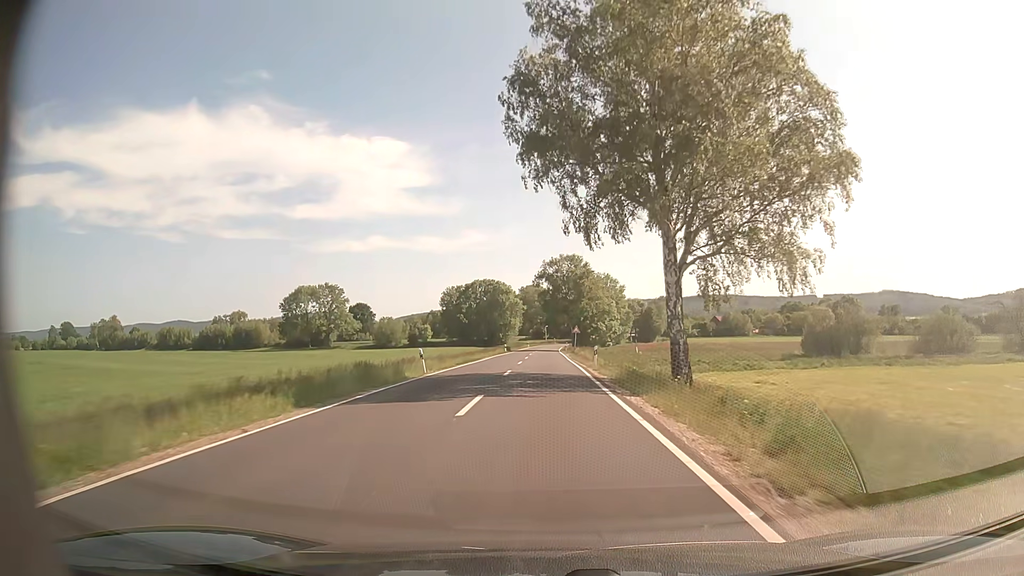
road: secondary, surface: asphalt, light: Day
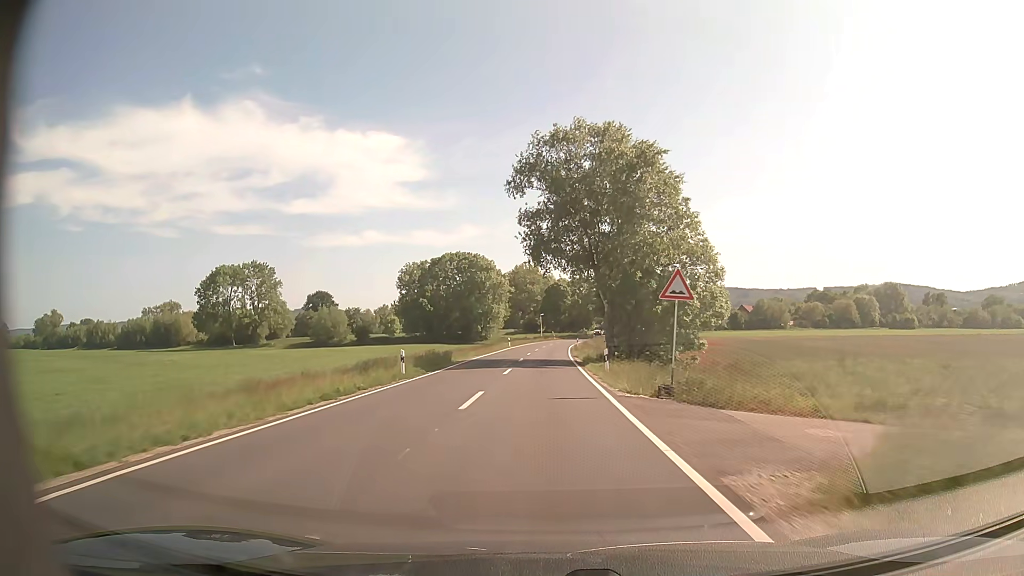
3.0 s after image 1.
(+0.1, +59.0) m; 0°
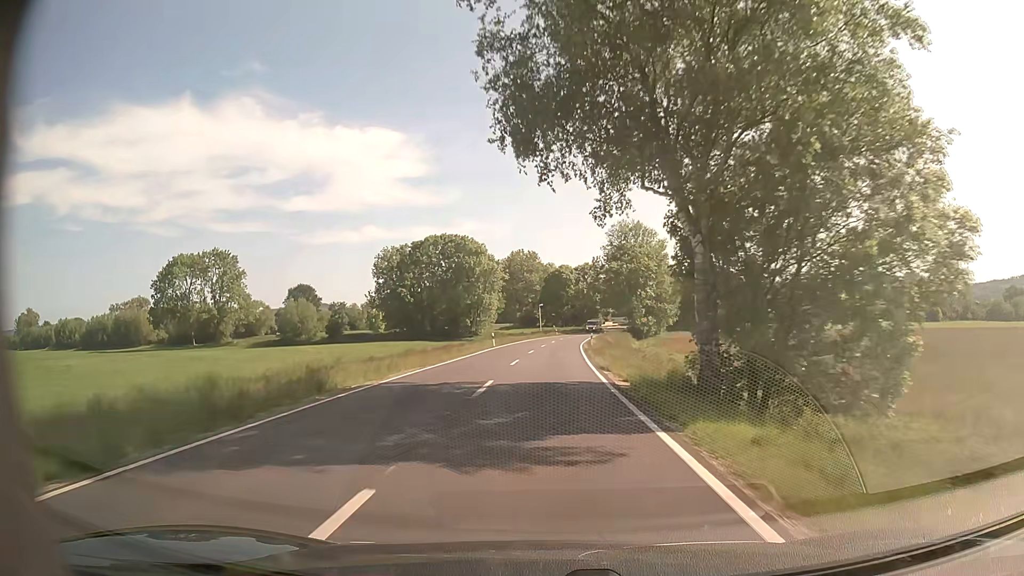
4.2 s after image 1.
(0.0, +22.9) m; 0°
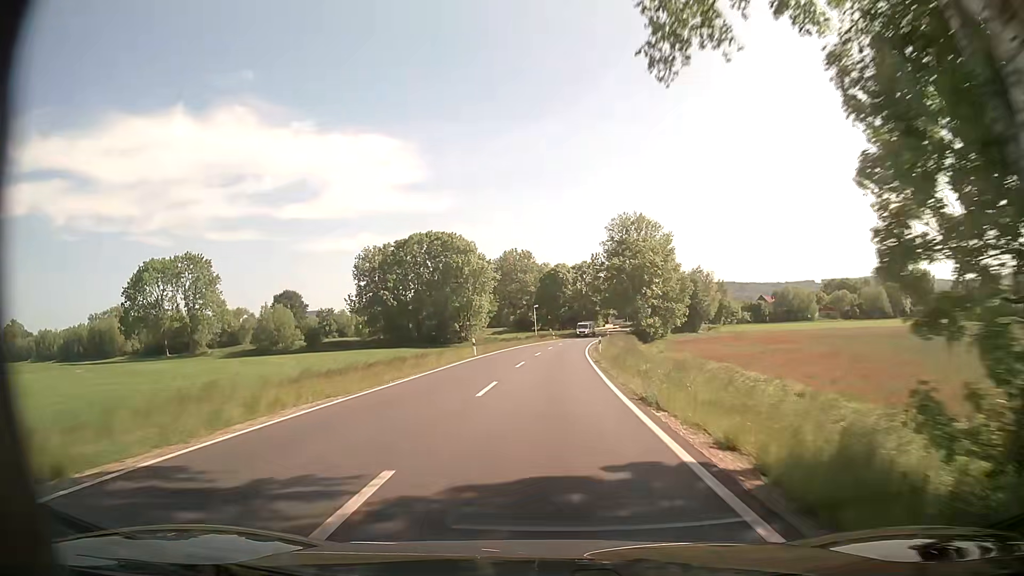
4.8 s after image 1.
(0.0, +11.4) m; 0°
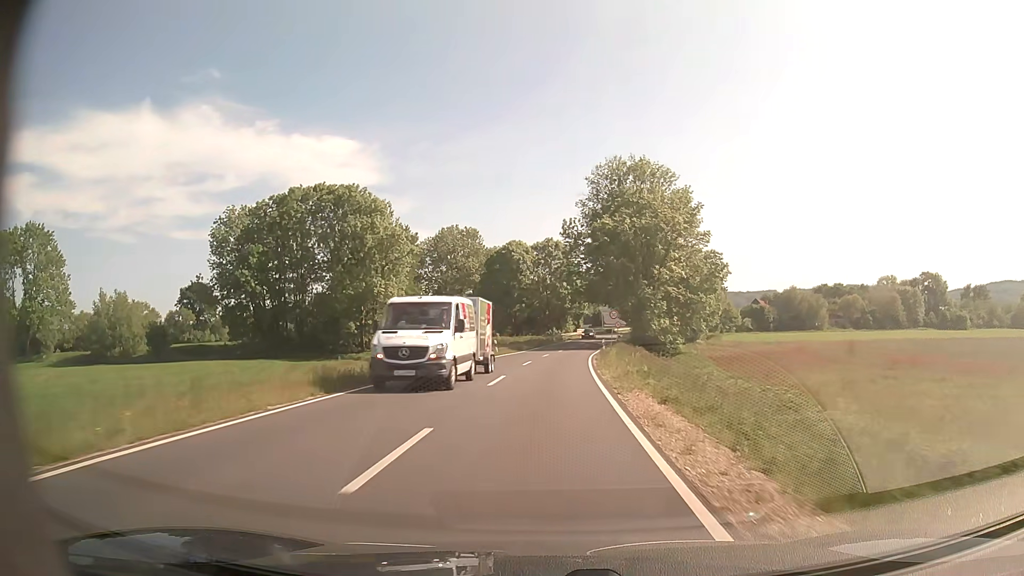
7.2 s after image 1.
(+1.2, +44.8) m; +3°
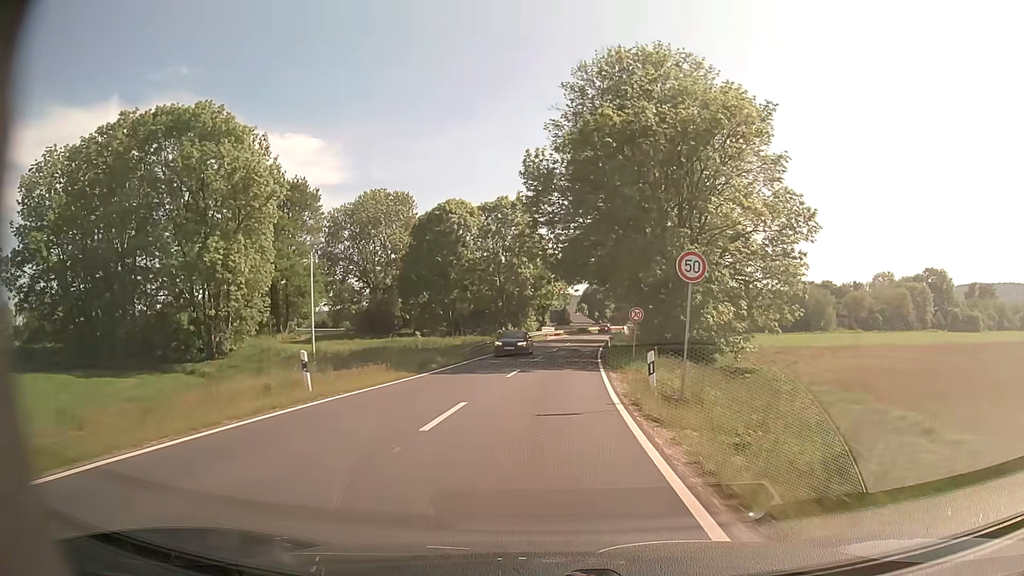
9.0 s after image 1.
(+0.8, +32.2) m; +3°
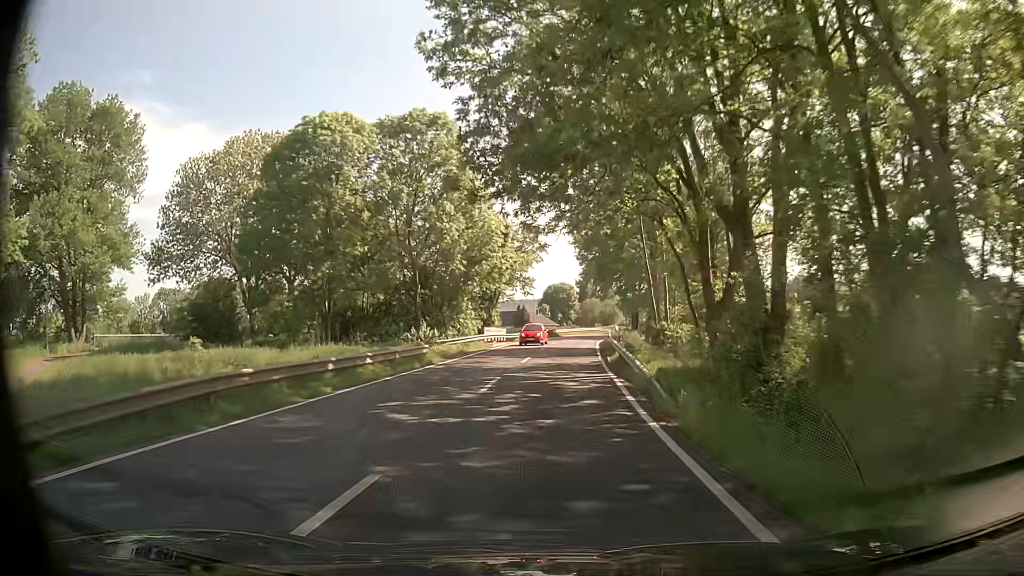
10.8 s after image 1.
(+1.0, +30.9) m; +4°
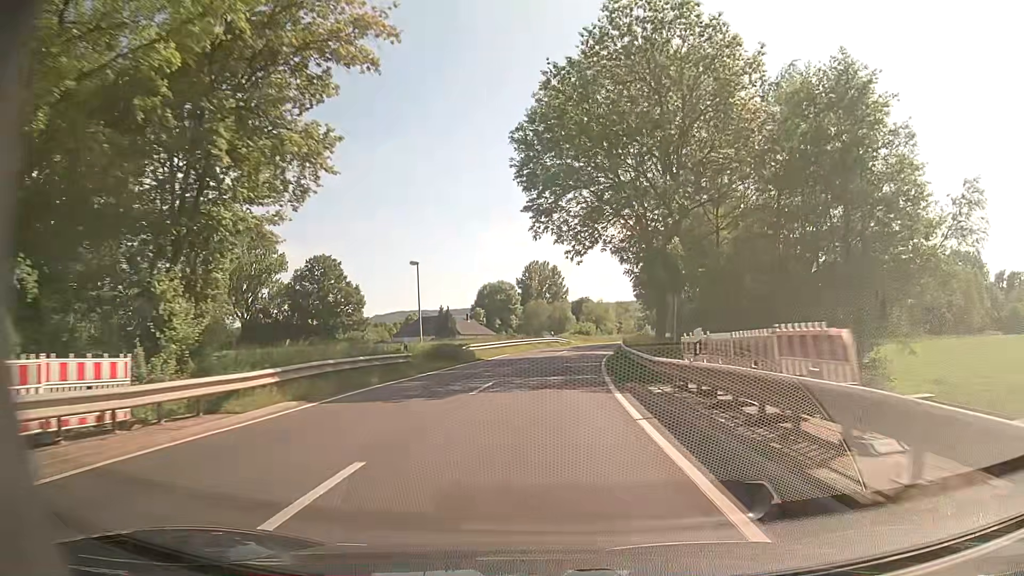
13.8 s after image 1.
(+1.7, +47.1) m; +6°
(0, +10) (0, +20) (+1, +30) (+1, +40) (+3, +50) (+5, +60) (+7, +69) (+9, +79) (+12, +89) (+14, +98) m
